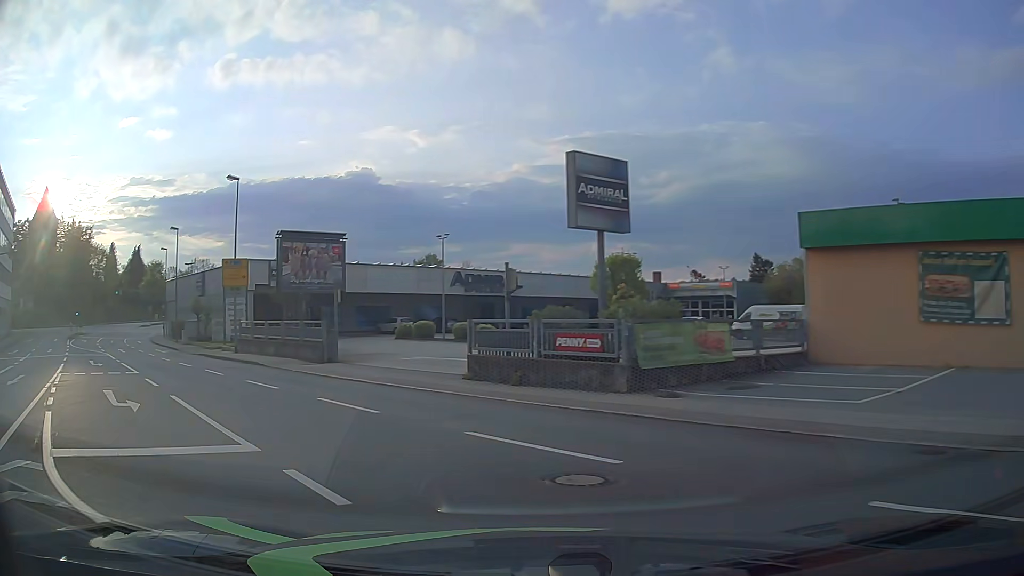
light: Day
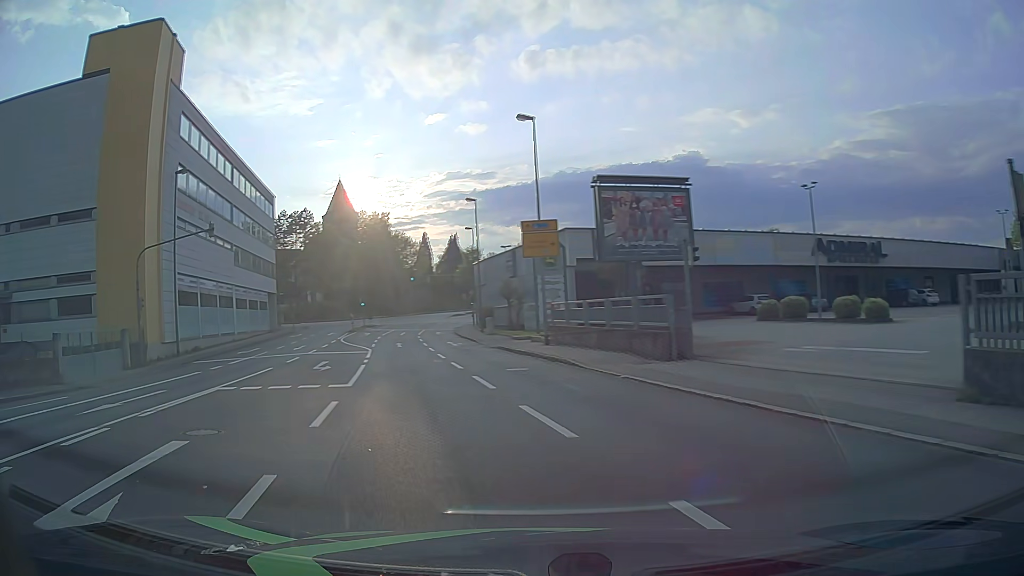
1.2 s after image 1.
(-2.5, +9.9) m; -29°
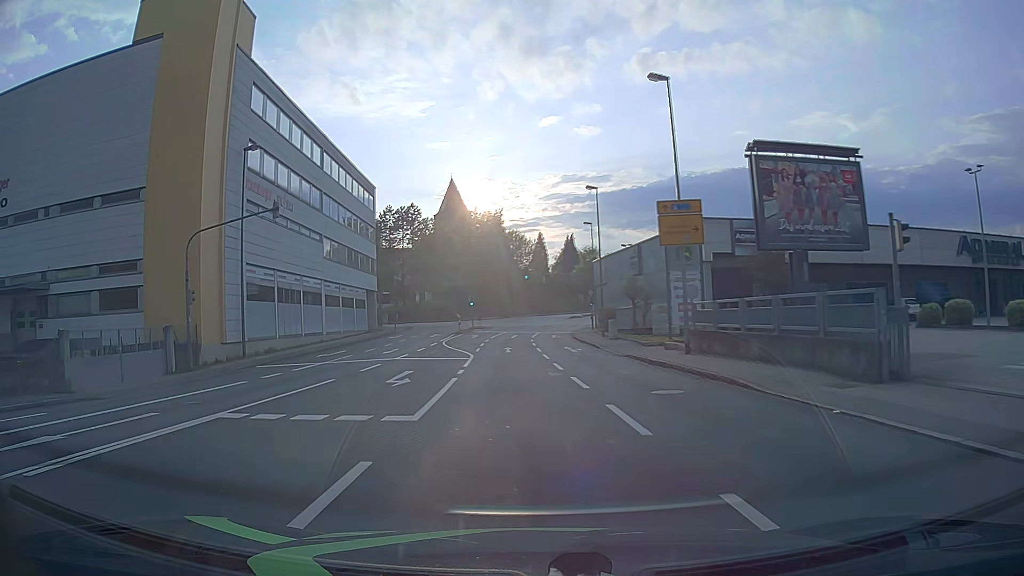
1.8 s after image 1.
(-0.6, +5.6) m; -11°
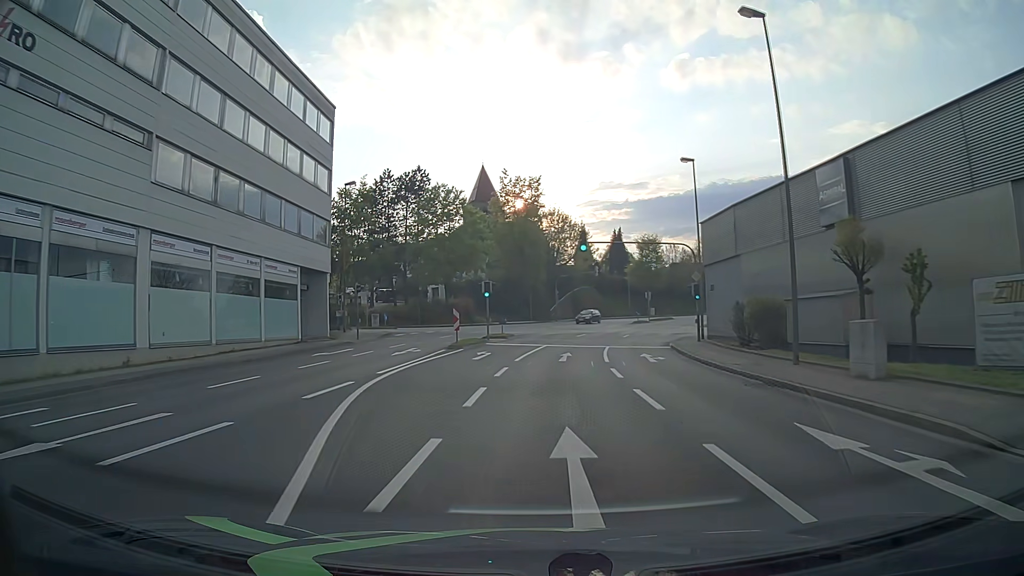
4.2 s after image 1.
(-1.4, +28.3) m; -3°
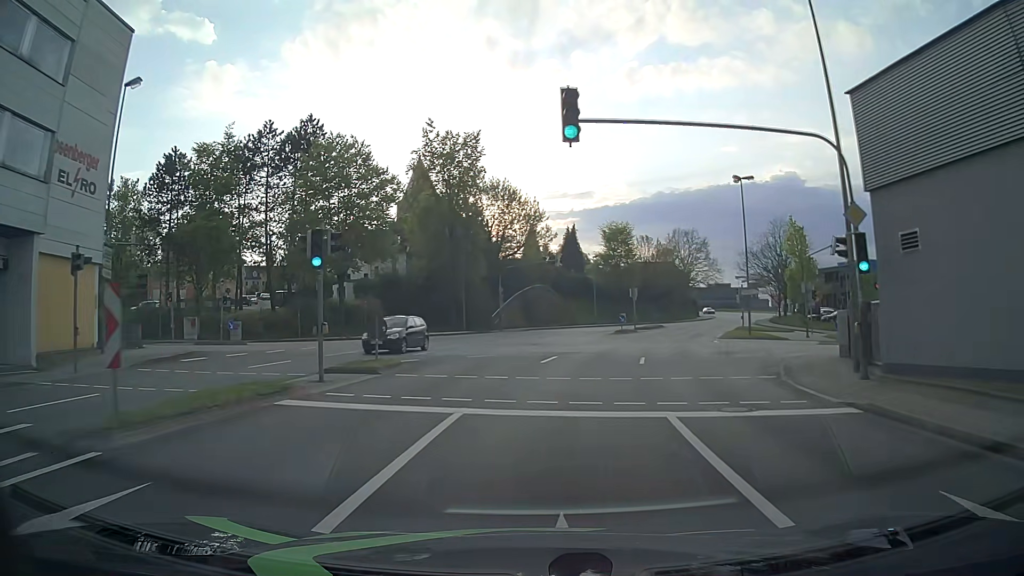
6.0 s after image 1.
(+0.6, +23.0) m; +3°
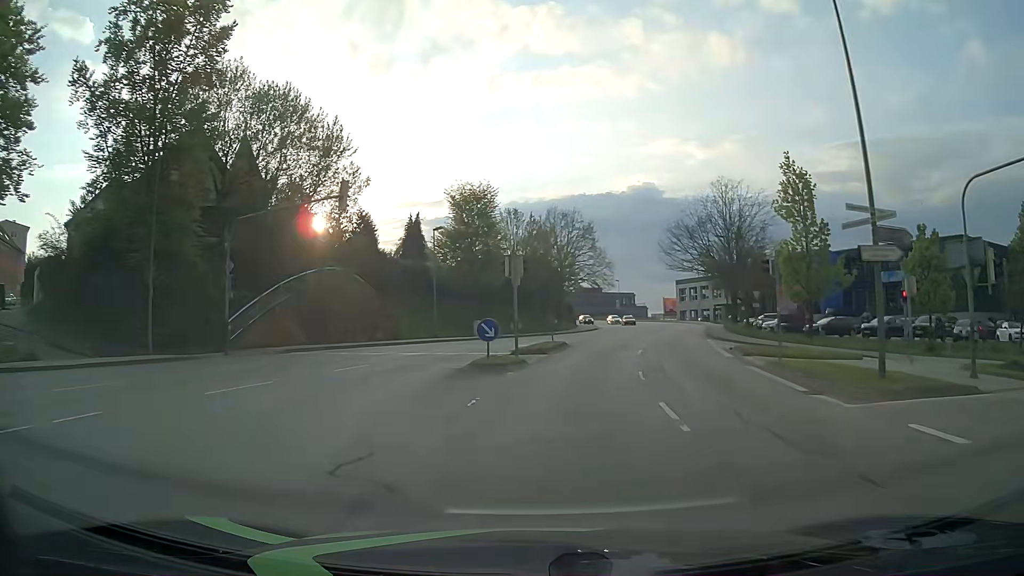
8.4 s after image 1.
(+3.6, +29.8) m; +14°
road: tertiary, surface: asphalt
(0, +10) (+1, +20) (+3, +30) (+5, +40) (+8, +49) (+10, +59) (+13, +69) (+15, +78) (+16, +88) (+17, +98) m
